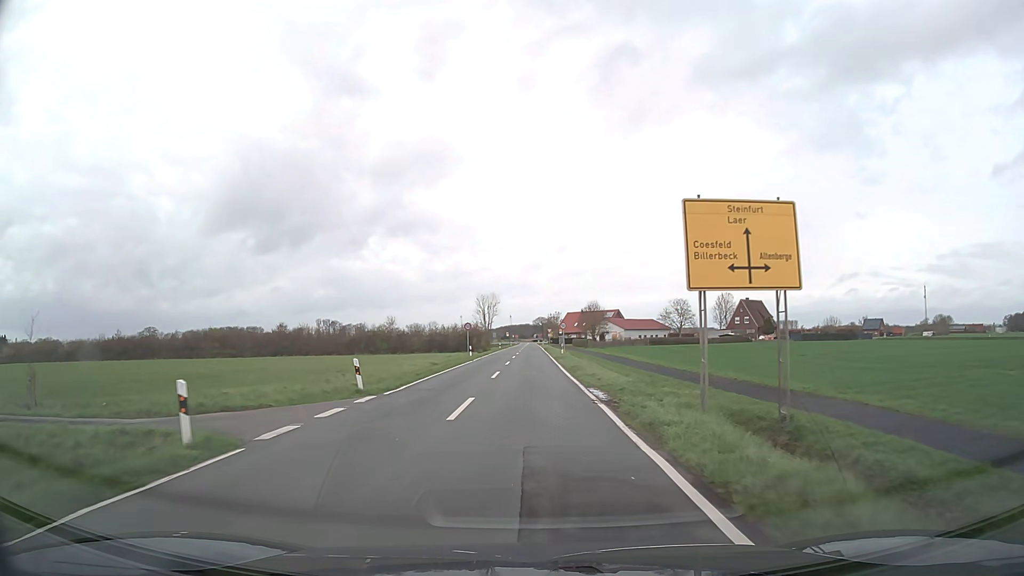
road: secondary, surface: asphalt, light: Day
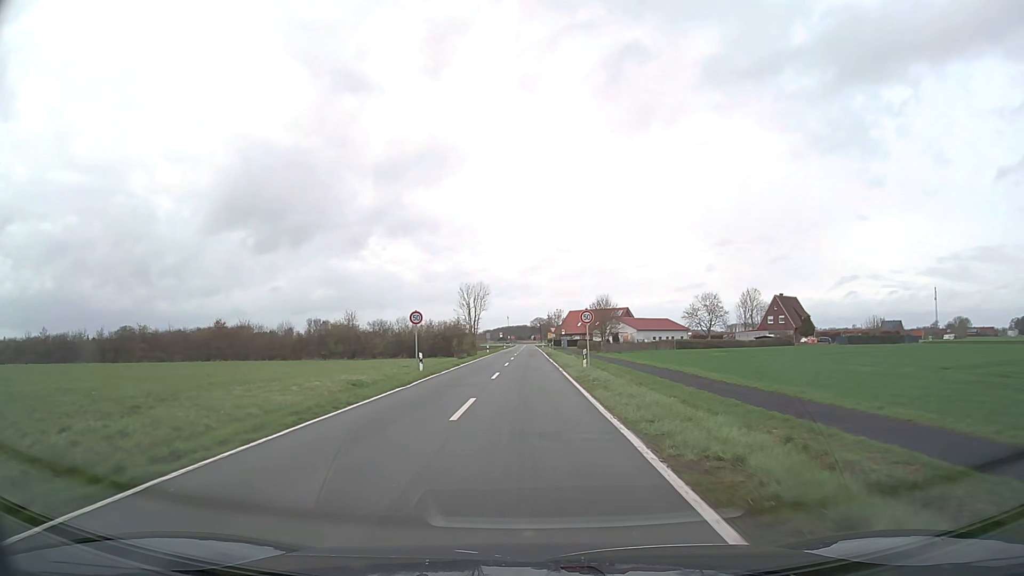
(0.0, +24.0) m; 0°
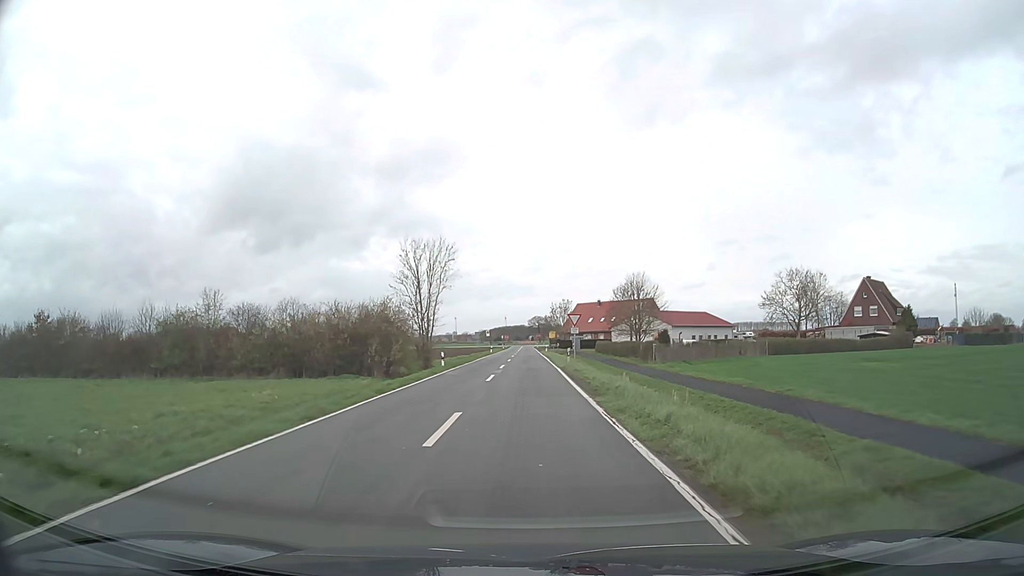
(+0.1, +39.0) m; 0°
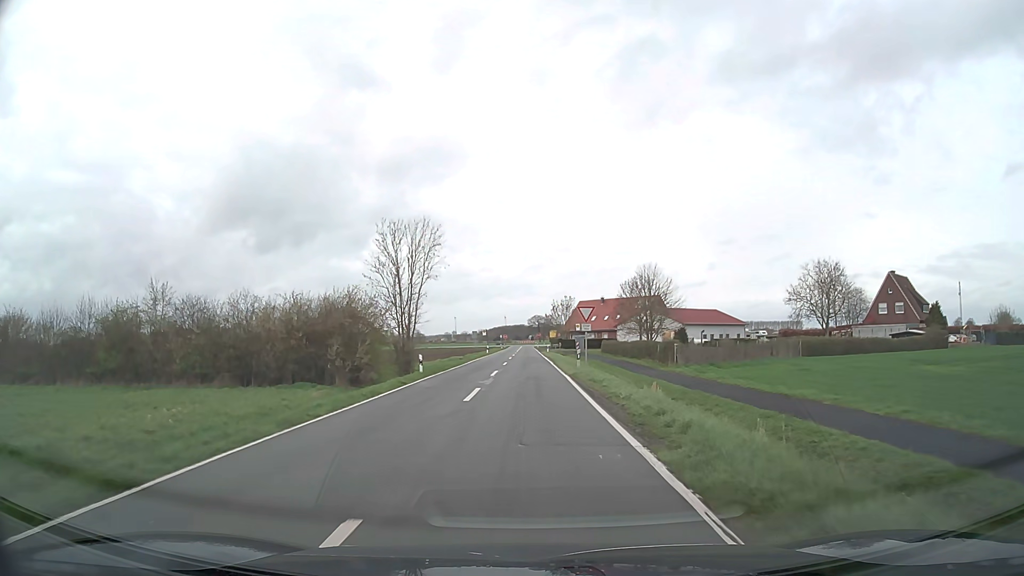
(0.0, +7.7) m; 0°
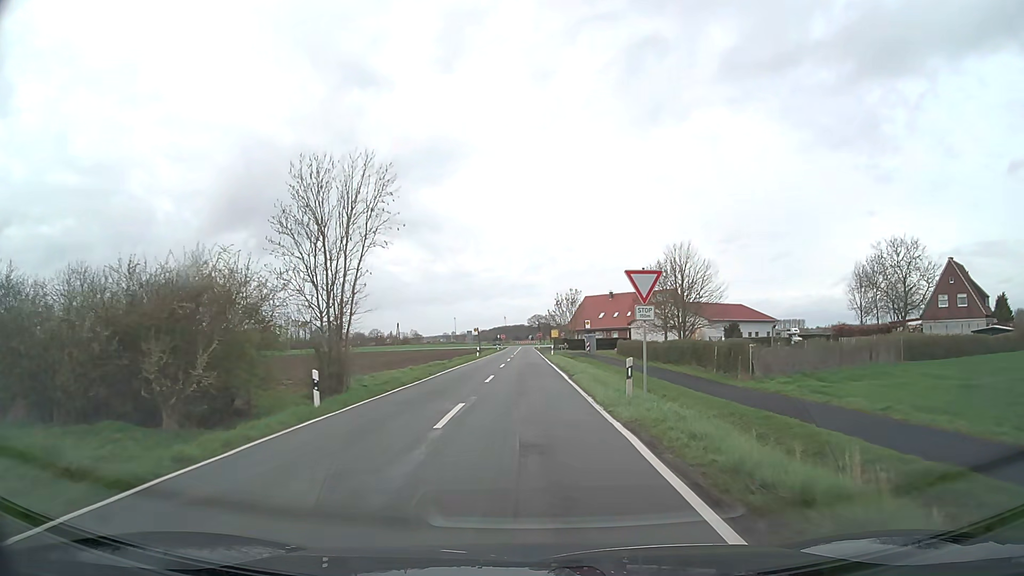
(0.0, +15.3) m; 0°
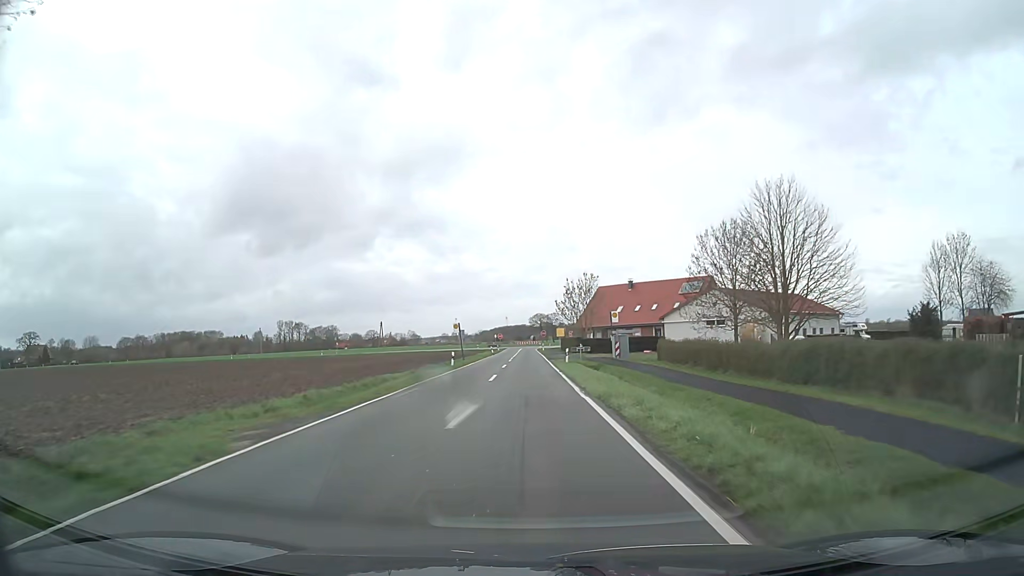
(0.0, +22.7) m; 0°
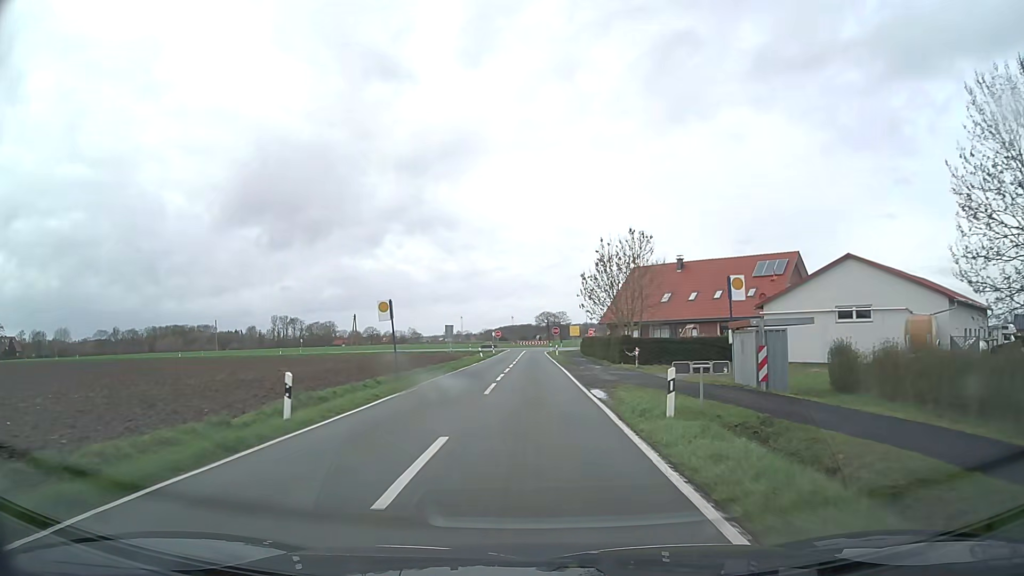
(-0.3, +30.1) m; -1°
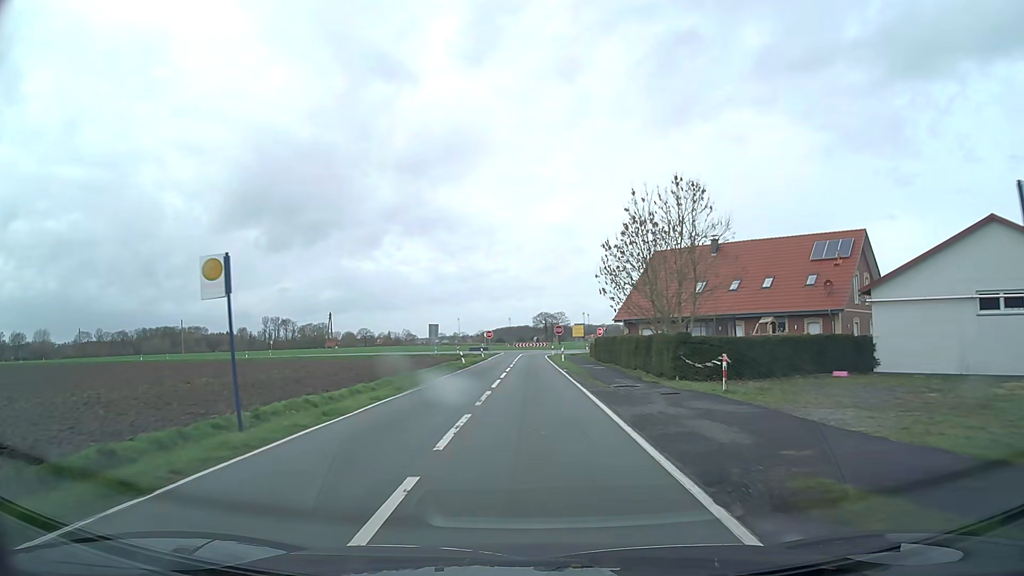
(+0.1, +15.0) m; +1°
(0, +10) (0, +20) (0, +30) (0, +40) (0, +50) (0, +60) (0, +70) (+1, +80) (+5, +89) (+10, +98) m
